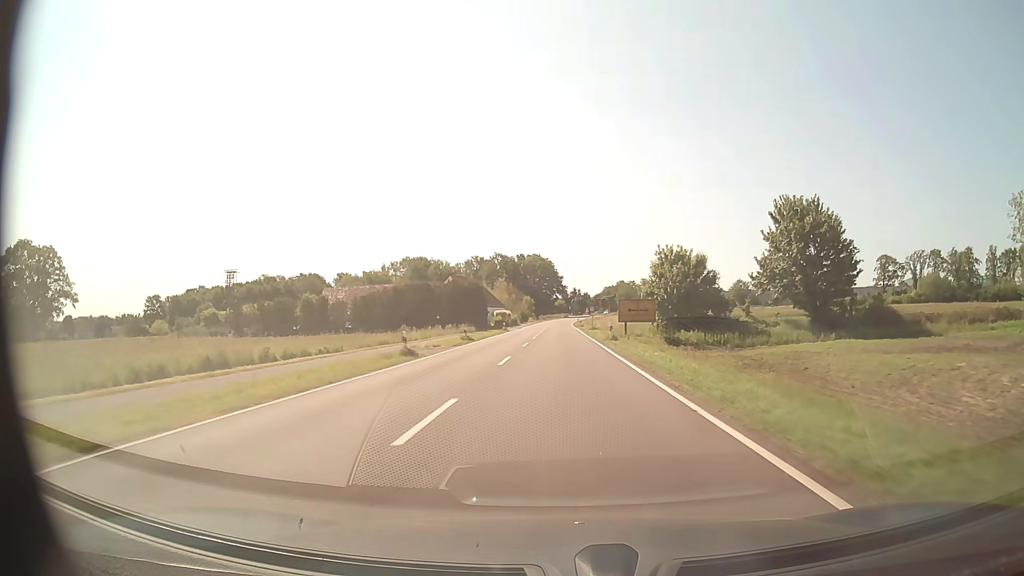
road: tertiary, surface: asphalt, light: Day
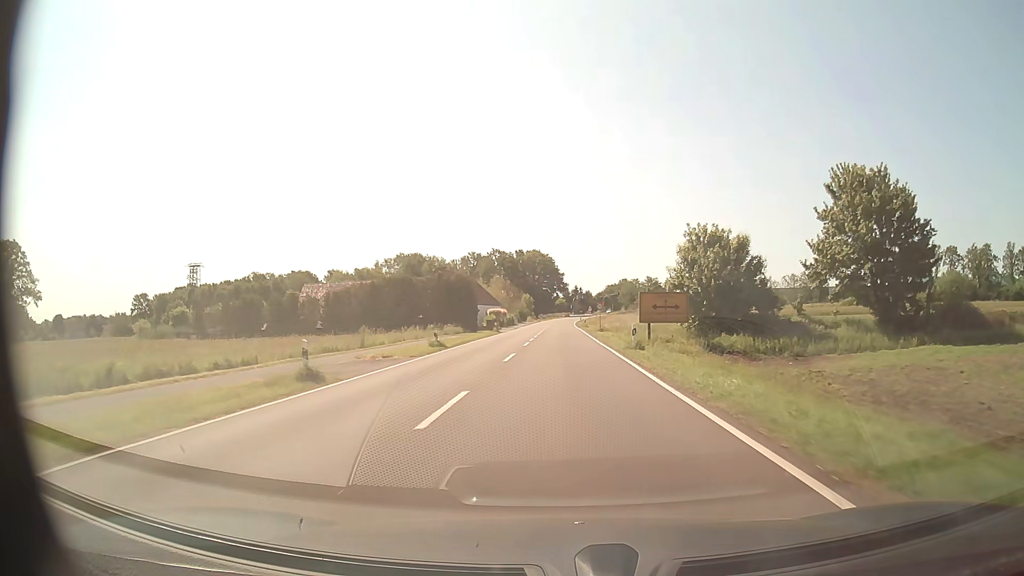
(0.0, +11.1) m; 0°
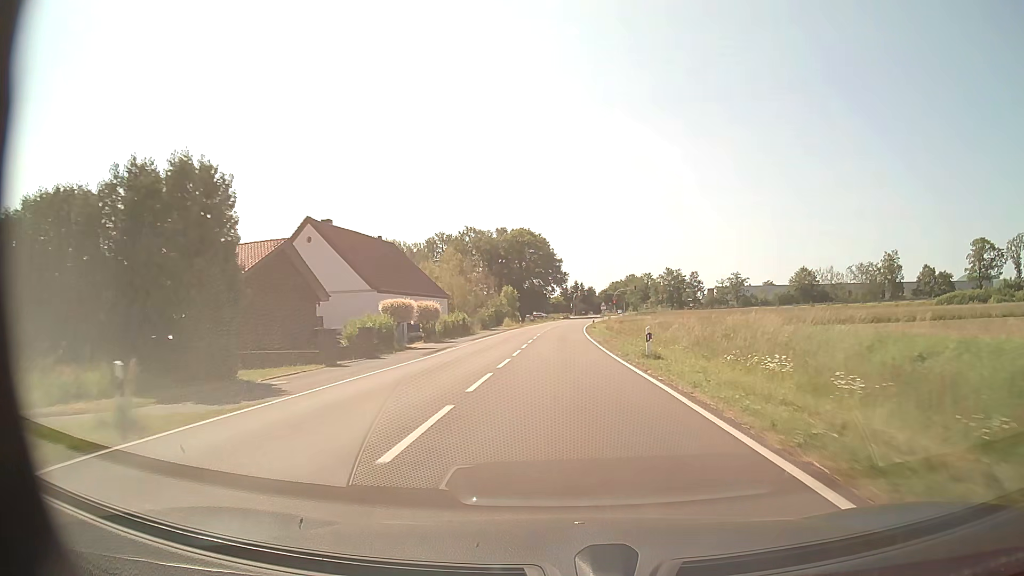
(+0.1, +55.5) m; 0°
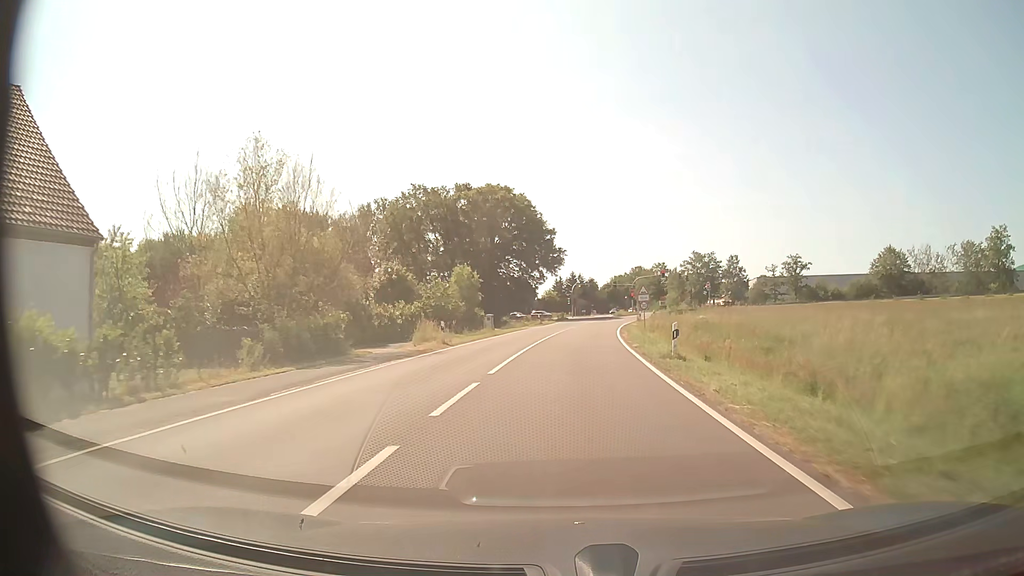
(+0.2, +51.9) m; +1°
(0, +10) (0, +20) (+1, +30) (+1, +40) (+2, +50) (+3, +60) (+4, +70) (+6, +80) (+8, +89) (+11, +99) m
